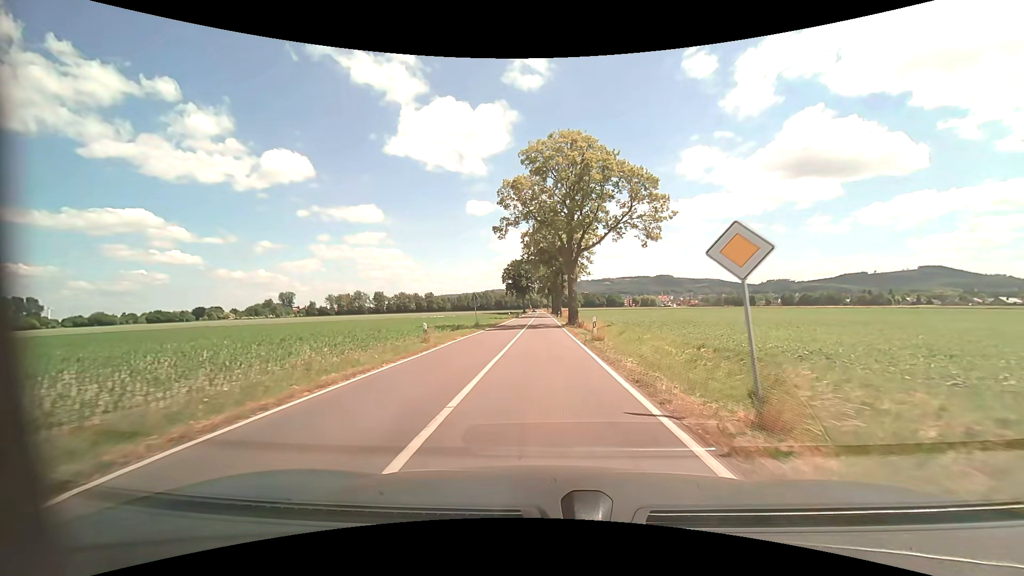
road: tertiary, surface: asphalt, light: Day
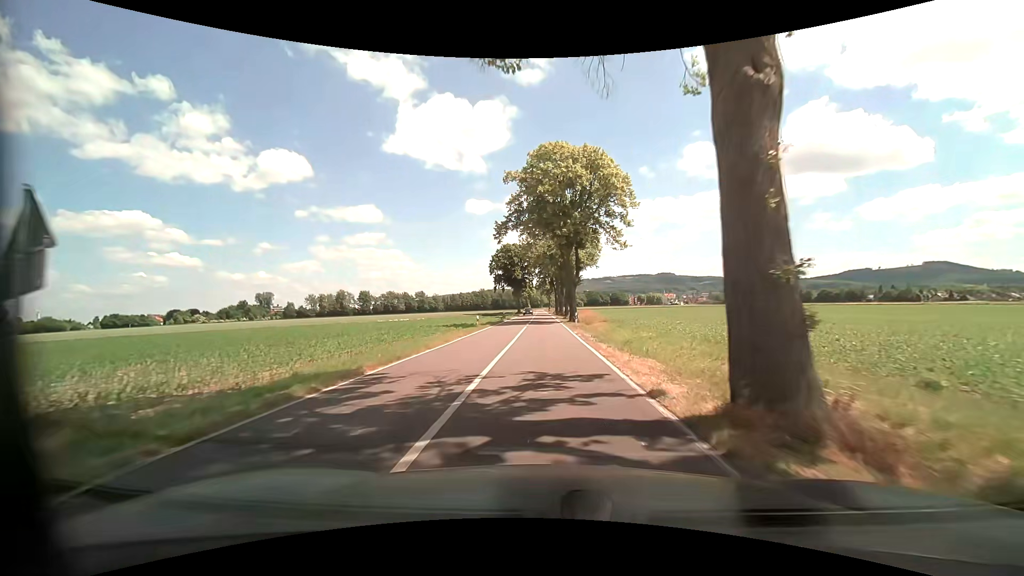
(-0.1, +35.6) m; 0°
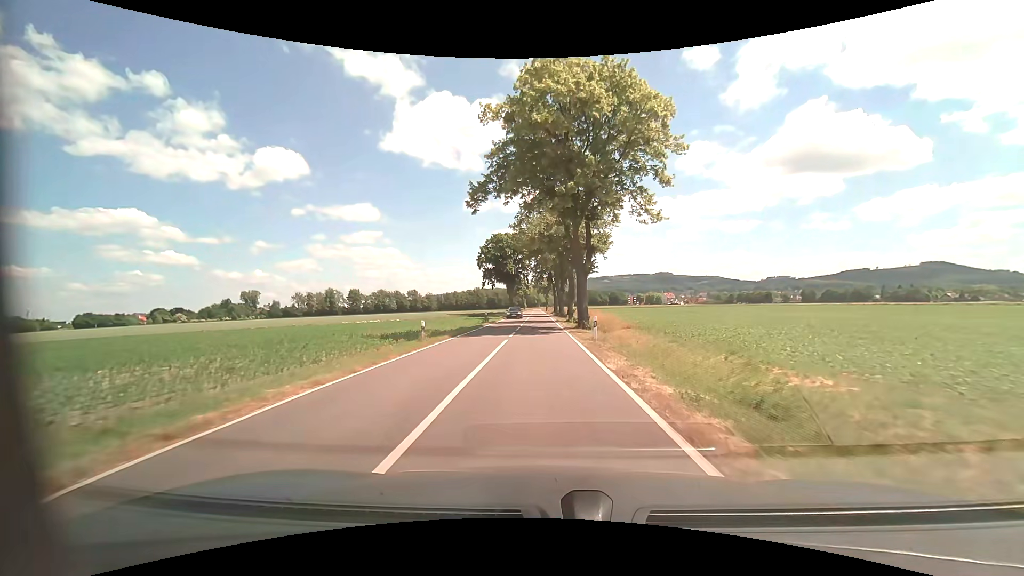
(+0.1, +15.3) m; +1°
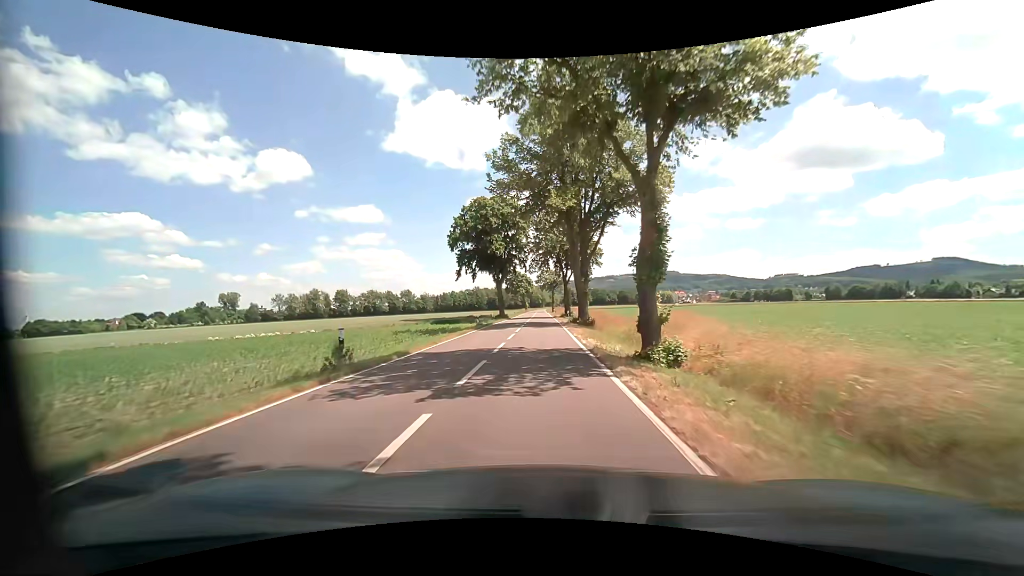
(-0.2, +32.7) m; -1°
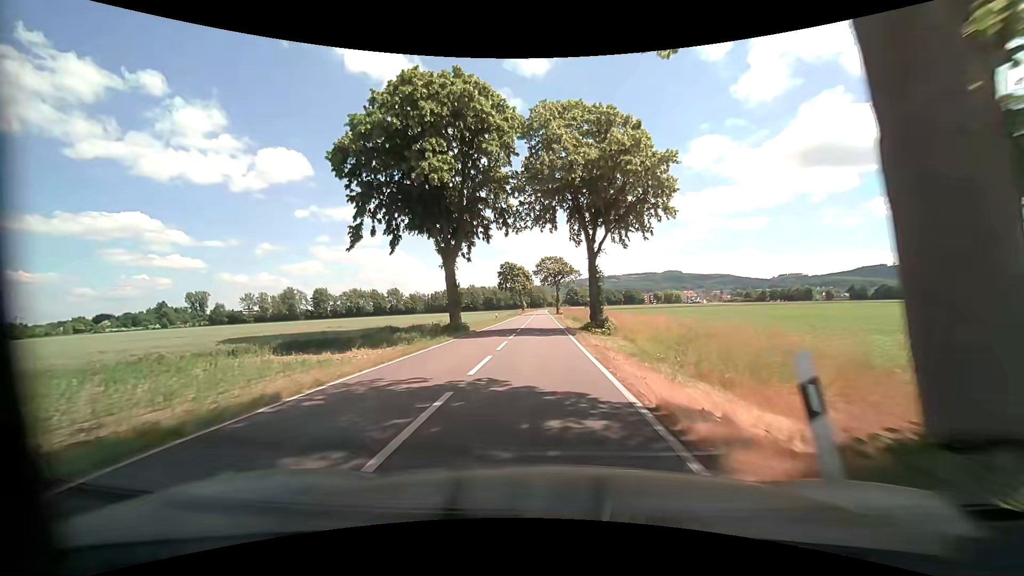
(-0.1, +34.9) m; 0°
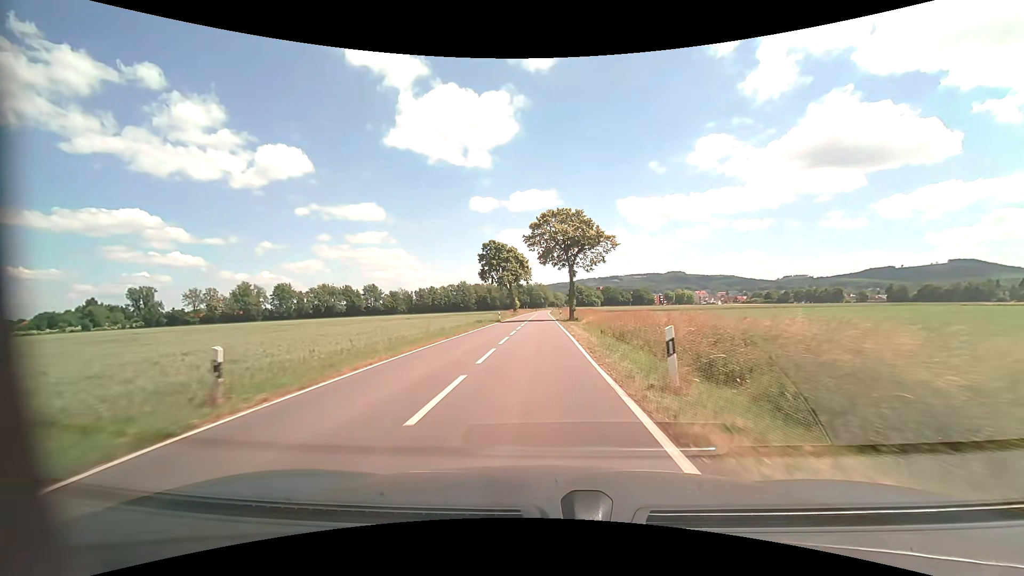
(+0.1, +46.7) m; 0°
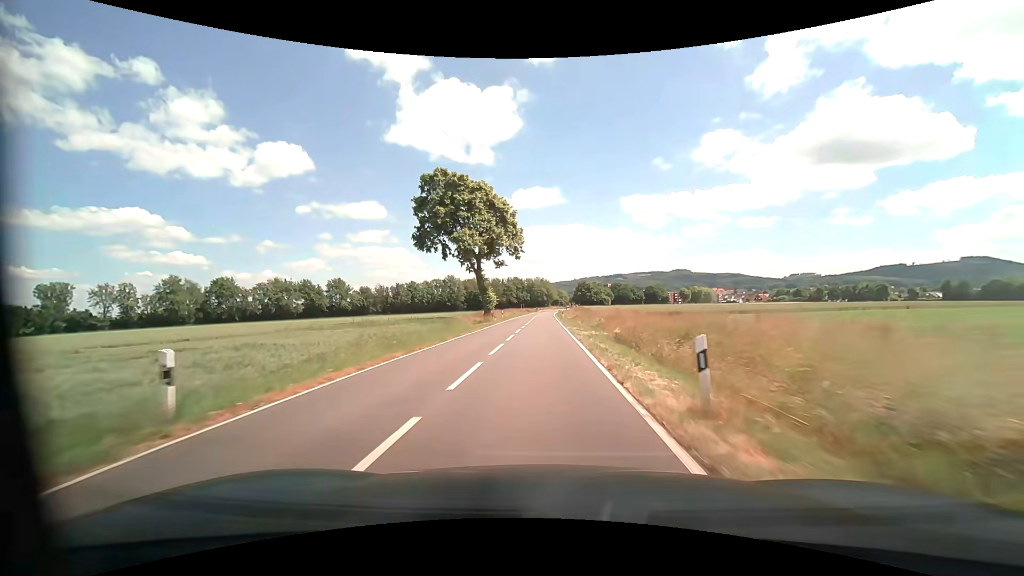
(-0.2, +52.1) m; 0°
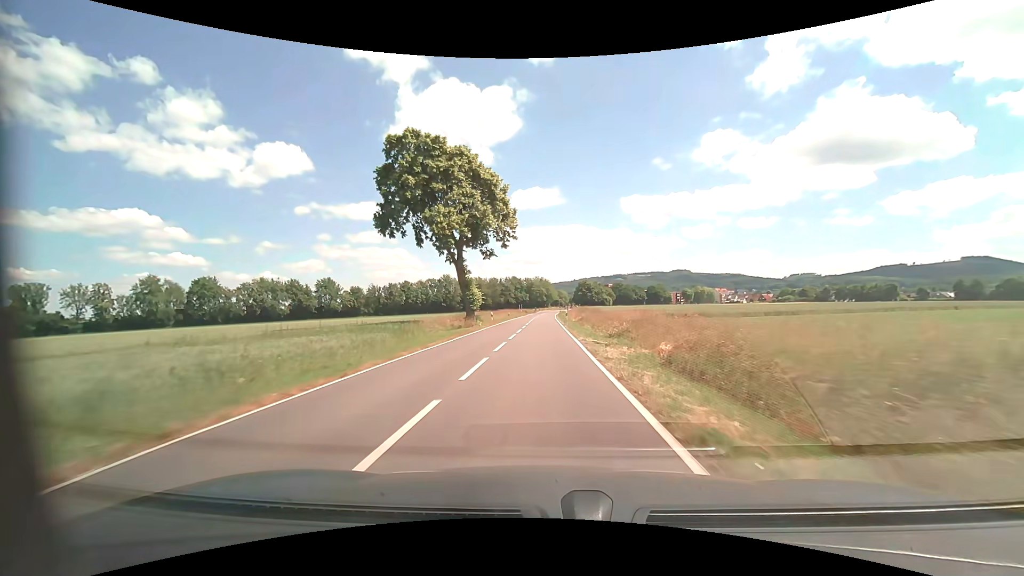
(0.0, +11.0) m; 0°
(0, +10) (0, +20) (0, +30) (0, +40) (0, +50) (0, +60) (0, +70) (0, +80) (+1, +90) (+1, +100) m
